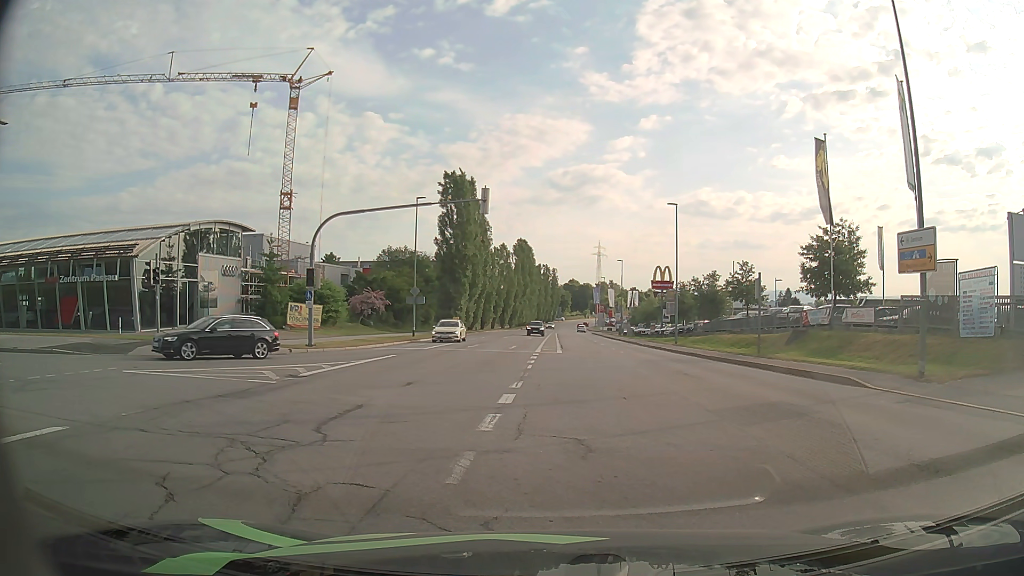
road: secondary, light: Day
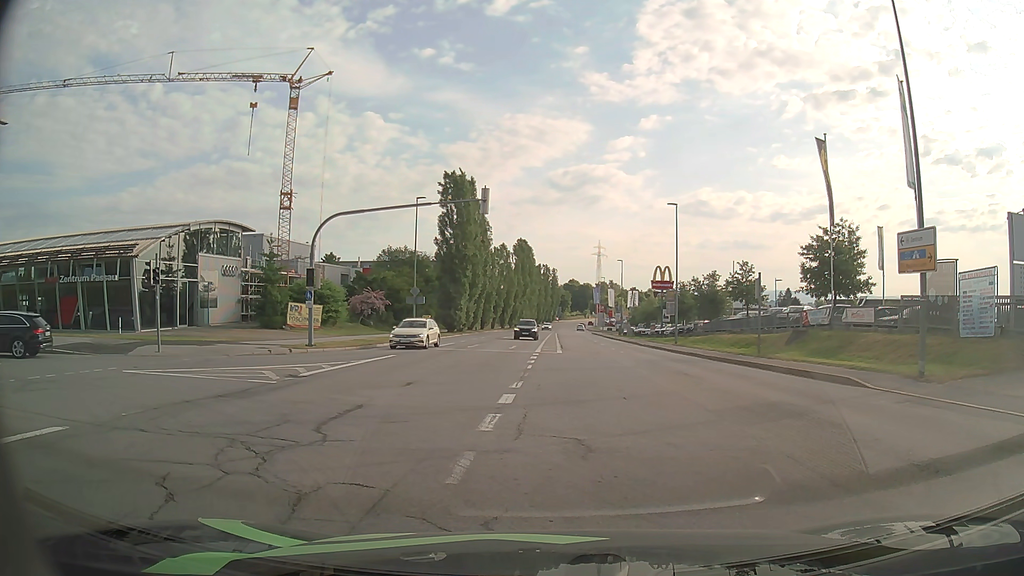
(0.0, 0.0) m; 0°
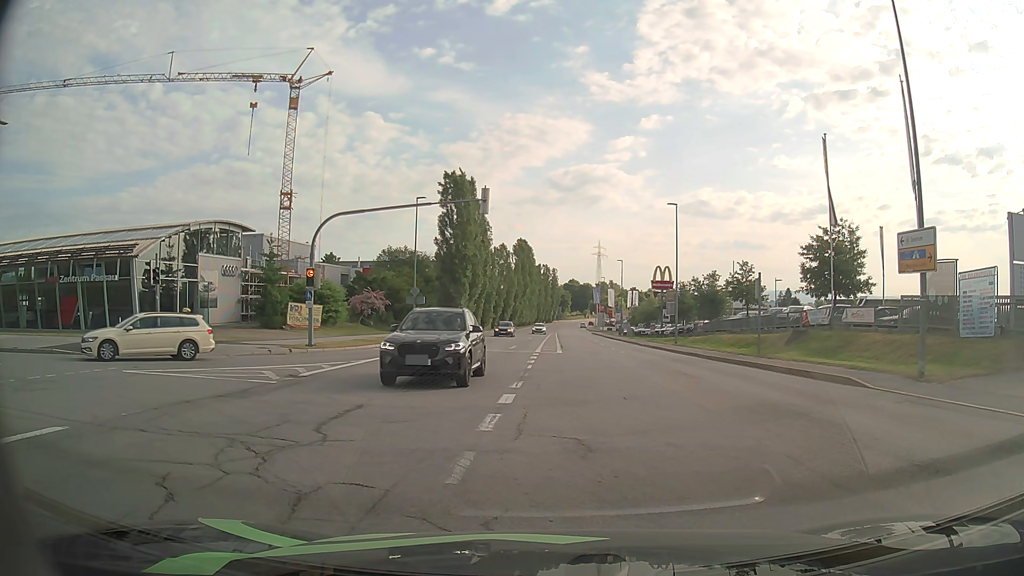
(0.0, 0.0) m; 0°
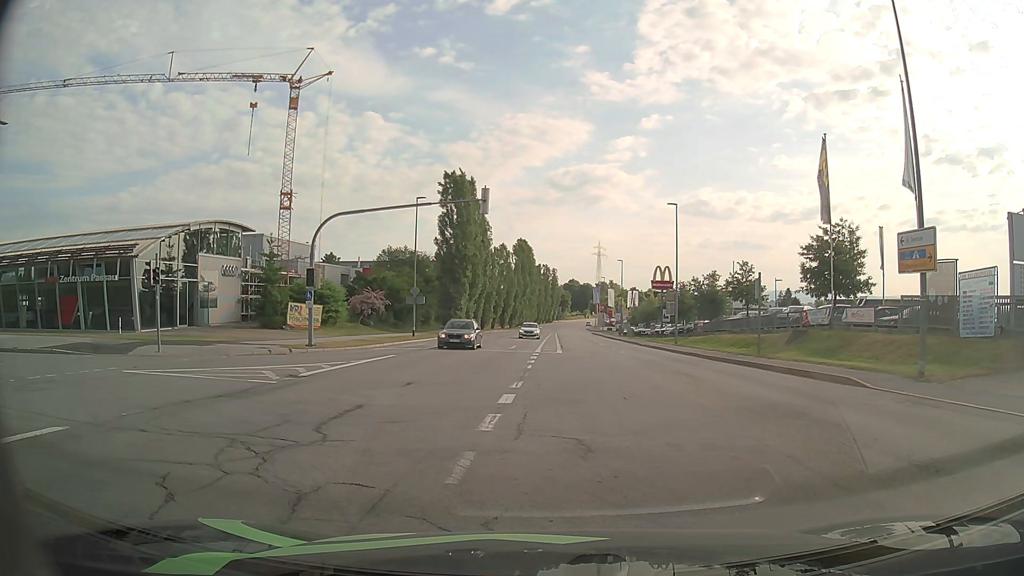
(0.0, 0.0) m; 0°
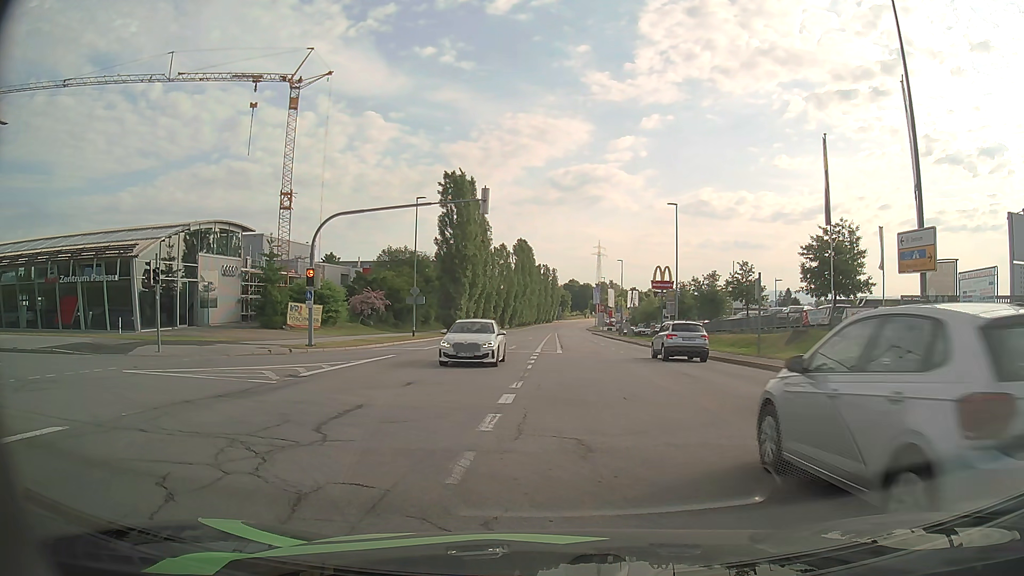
(0.0, 0.0) m; 0°
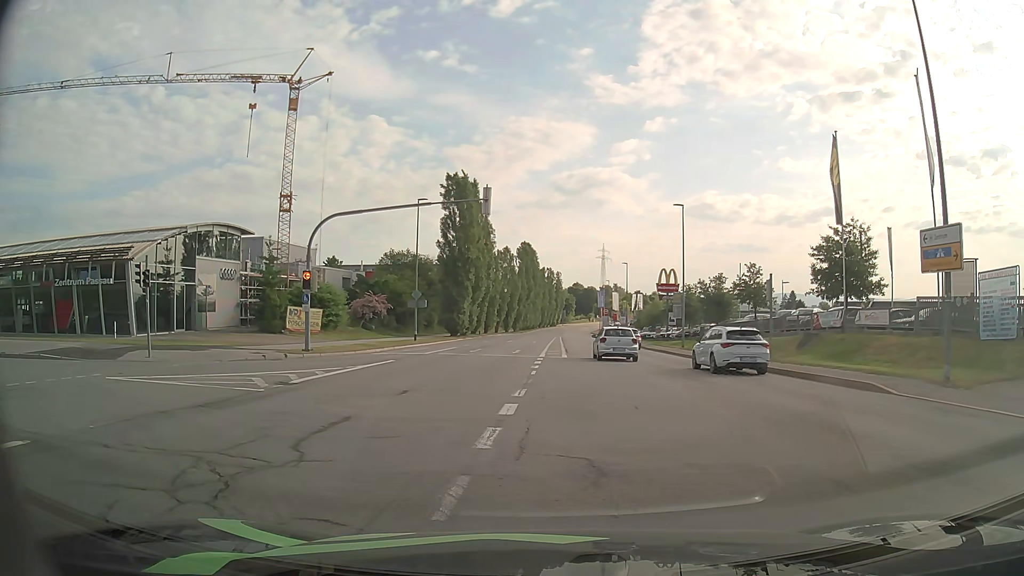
(0.0, +1.0) m; 0°
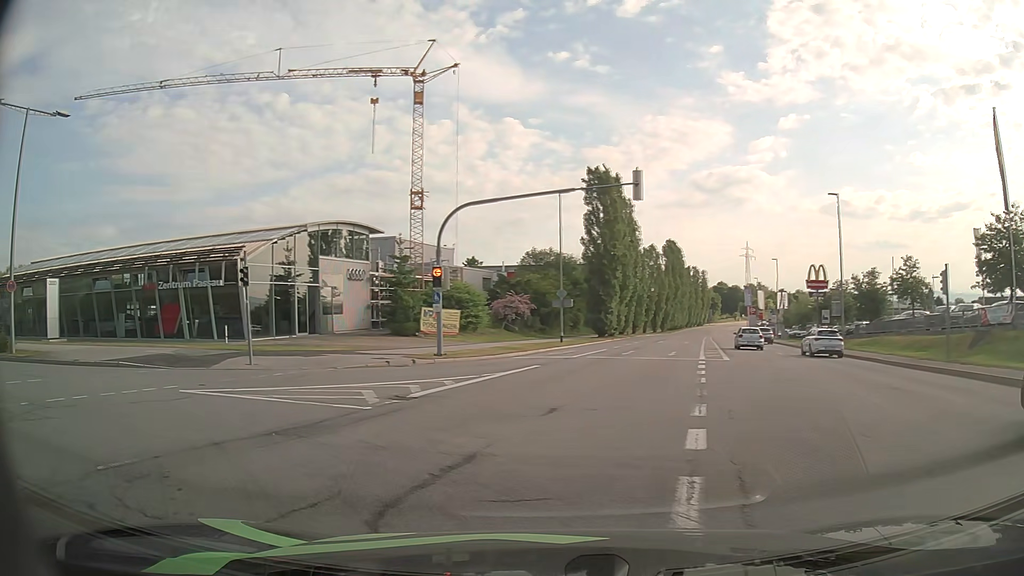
(-0.3, +3.2) m; -12°
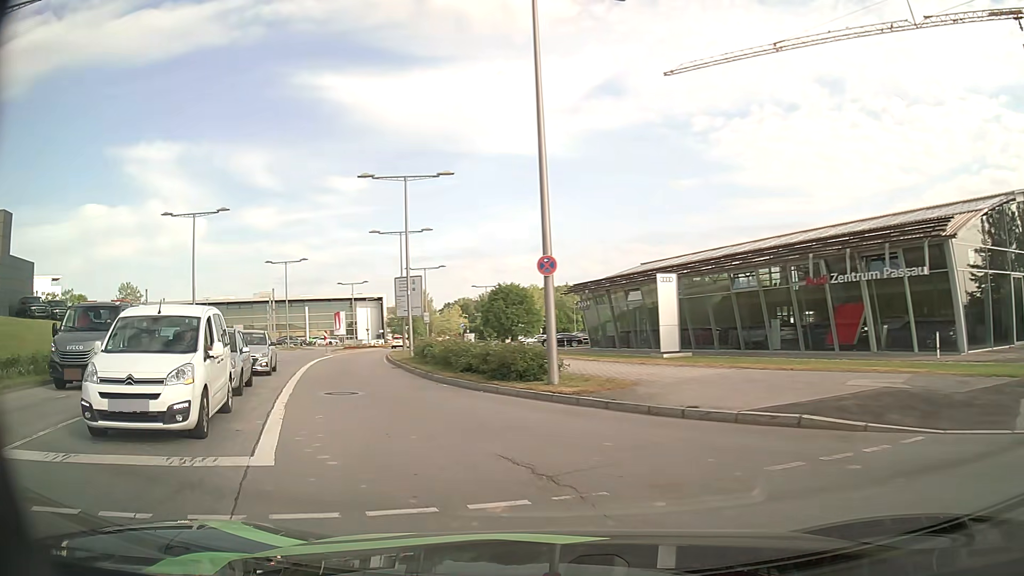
(-6.4, +10.4) m; -56°
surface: asphalt
(-2, +10) (-5, +19) (-8, +29) (-11, +38) (-13, +48) (-15, +58) (-16, +68) (-17, +78) (-17, +88) (-17, +98) m
